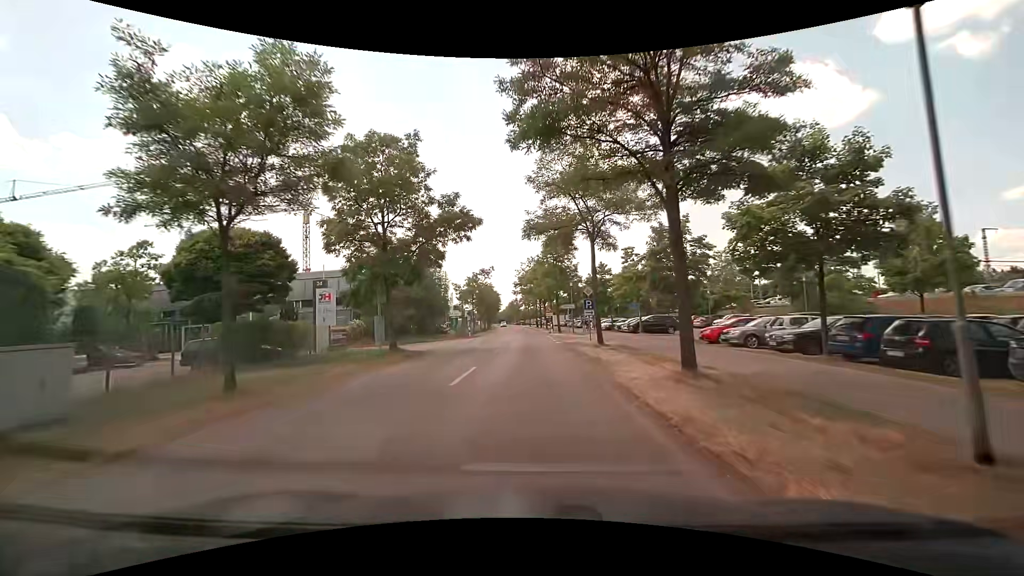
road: tertiary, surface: asphalt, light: Day
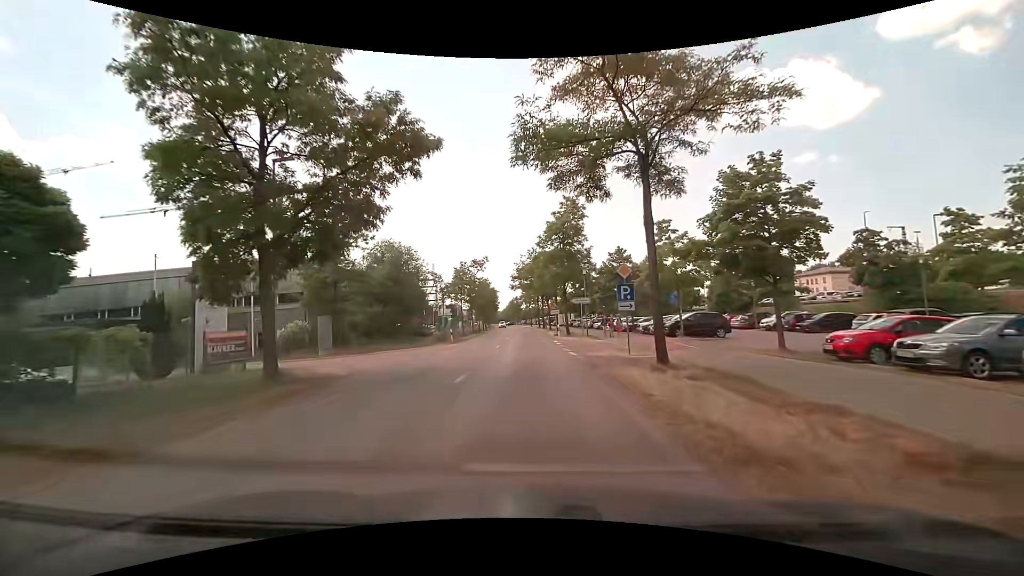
(-0.1, +11.2) m; -1°
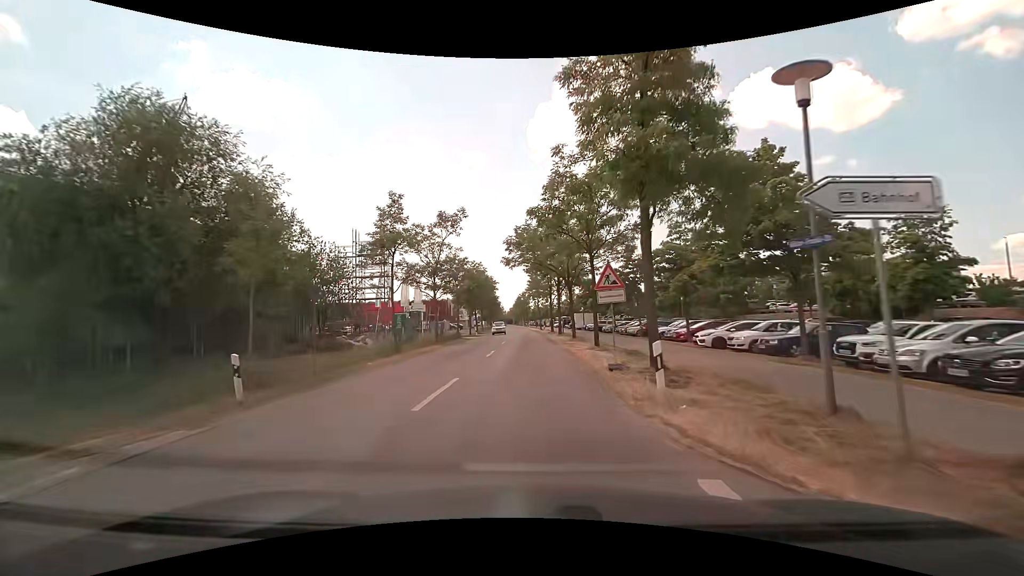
(+0.2, +27.7) m; -1°
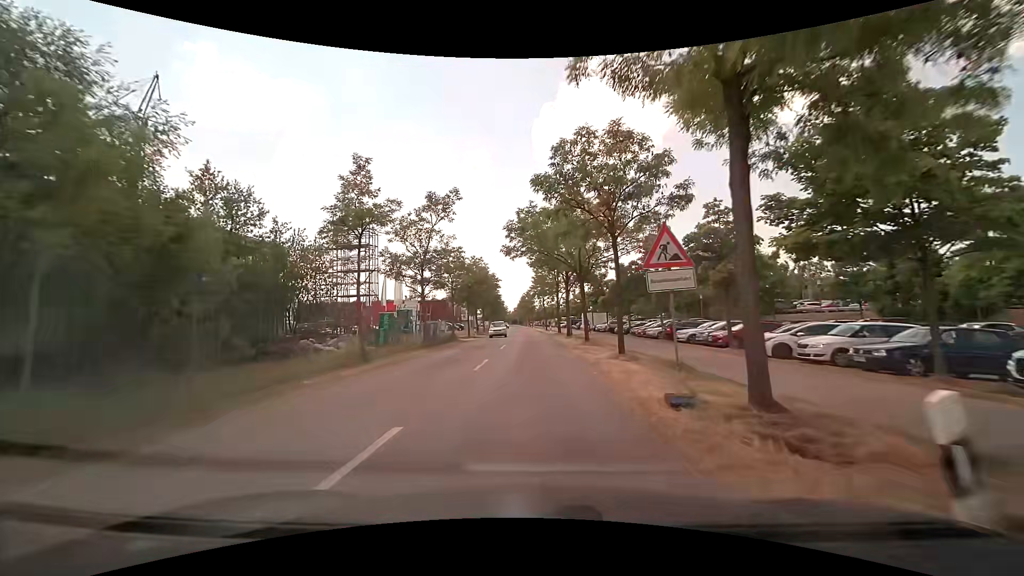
(0.0, +5.5) m; 0°
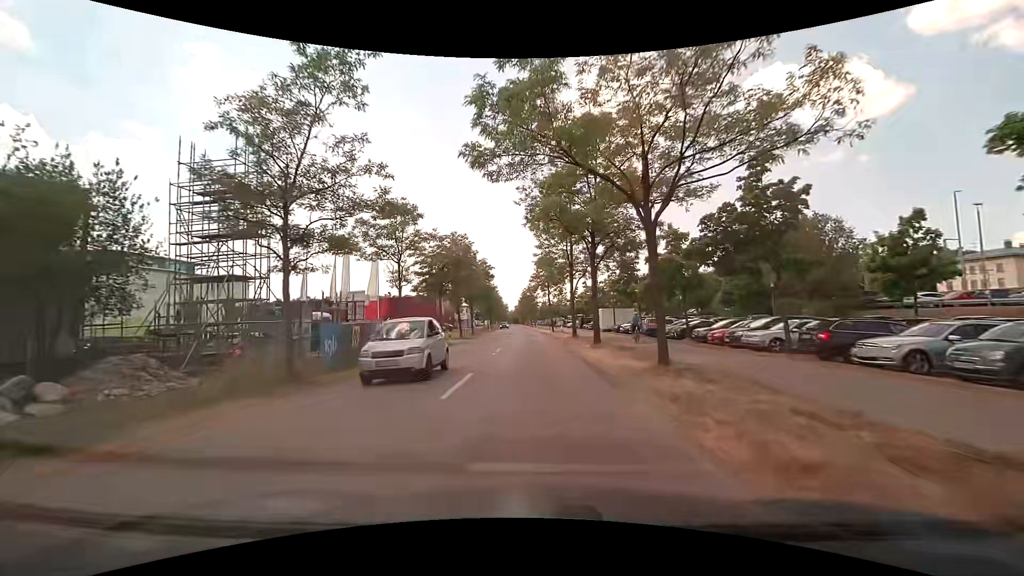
(-0.1, +17.4) m; -1°
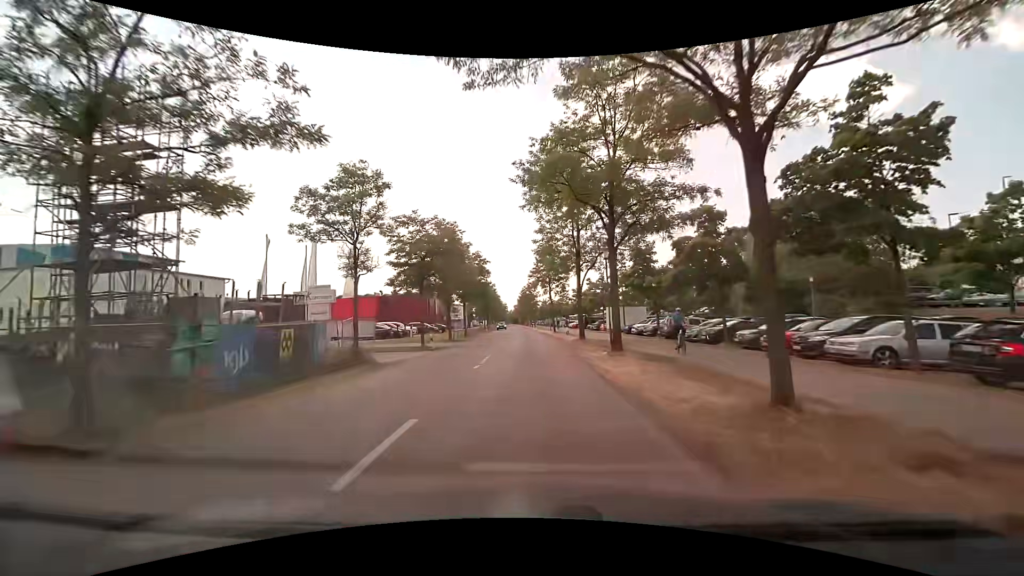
(0.0, +6.2) m; +1°
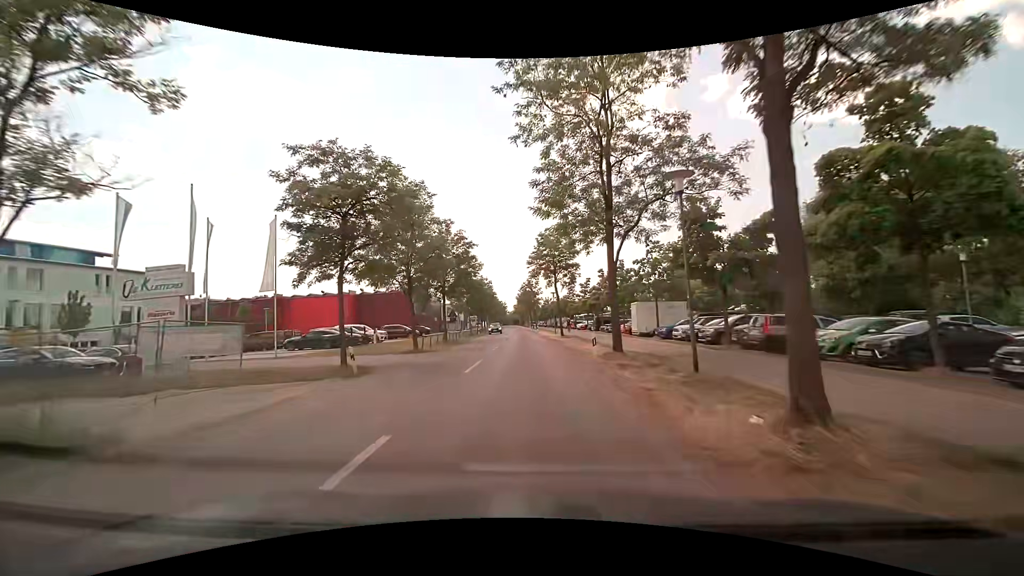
(0.0, +12.9) m; 0°
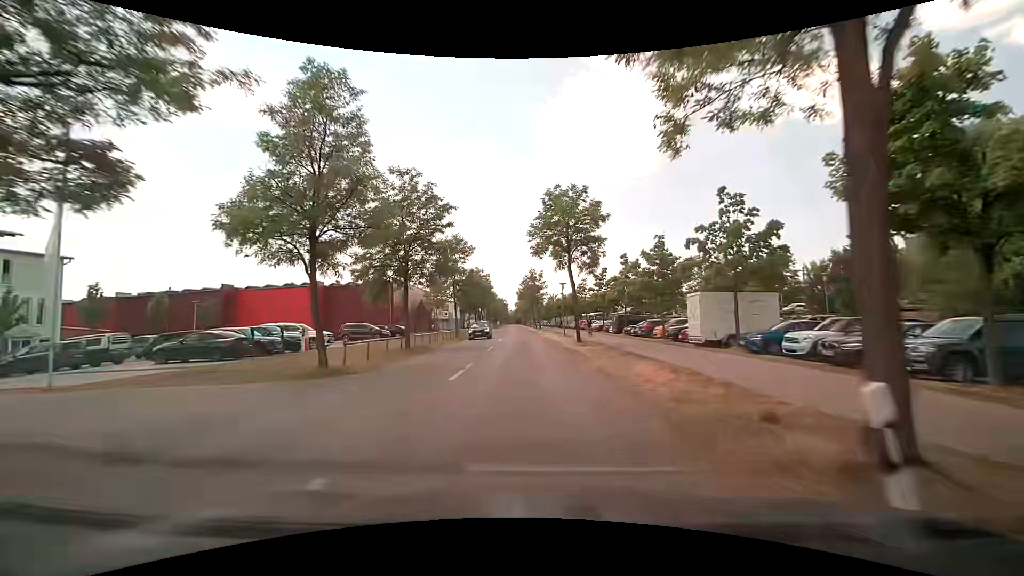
(-0.1, +13.6) m; -1°
(0, +10) (0, +20) (0, +30) (-1, +40) (-1, +50) (-1, +60) (-2, +70) (-2, +80) (-2, +90) (-3, +100) m
